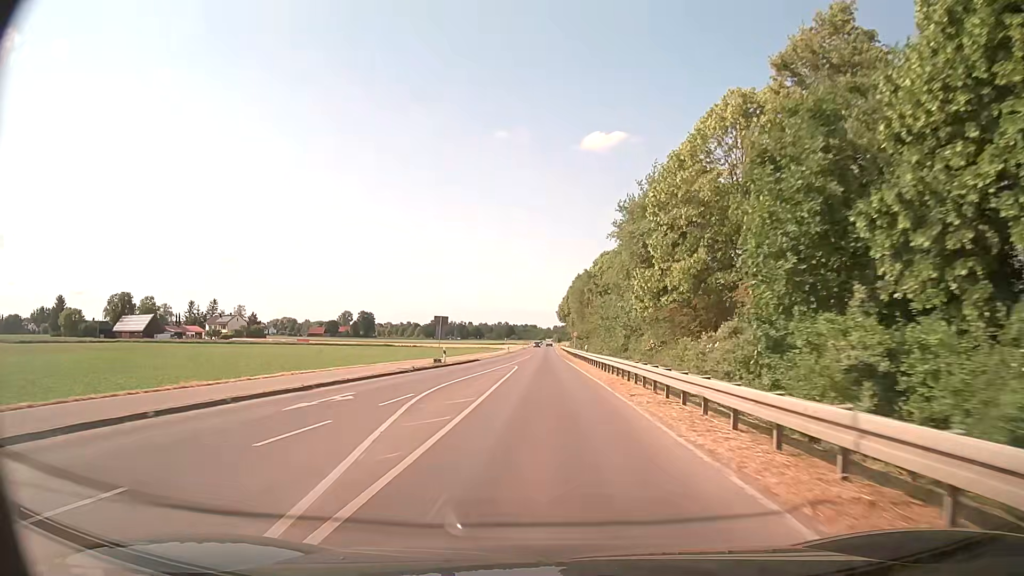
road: secondary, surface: asphalt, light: Day
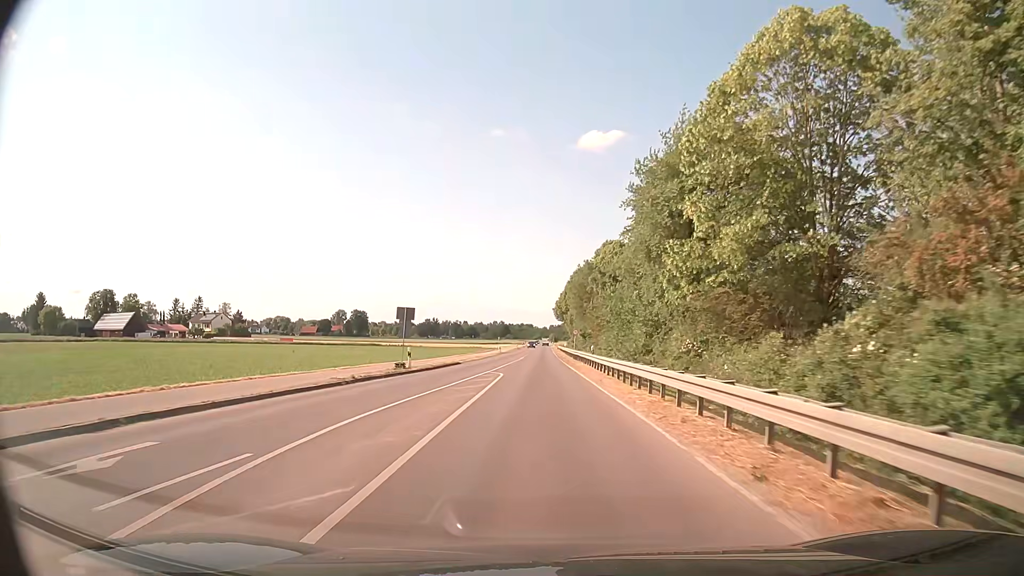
(+0.1, +9.9) m; +1°
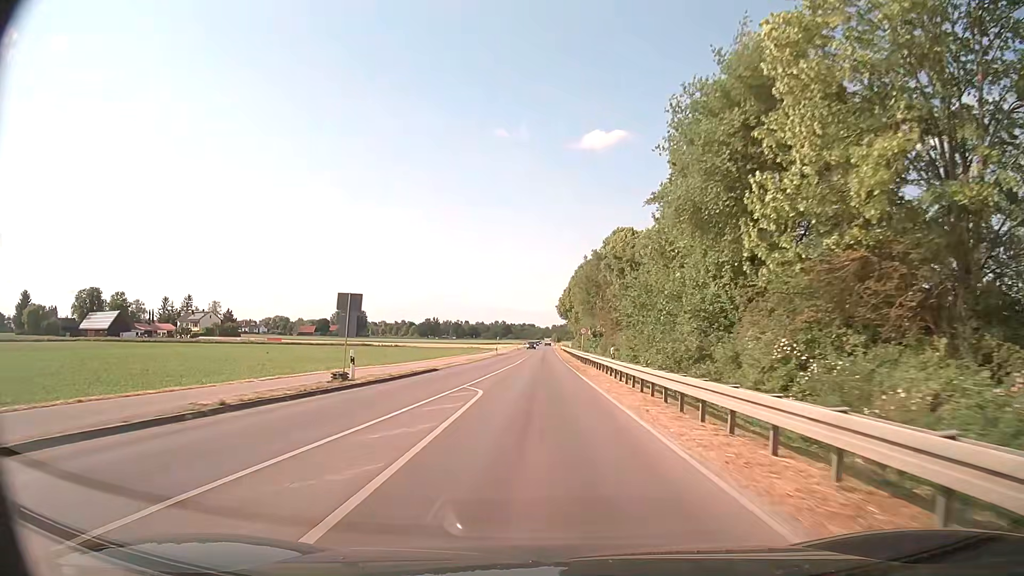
(-0.1, +10.1) m; 0°
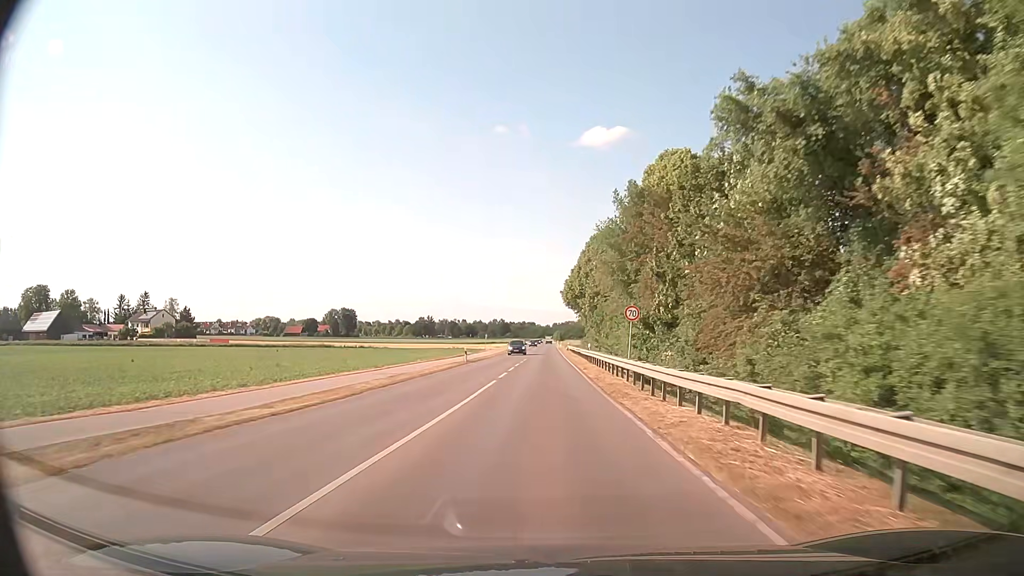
(-0.1, +31.3) m; 0°
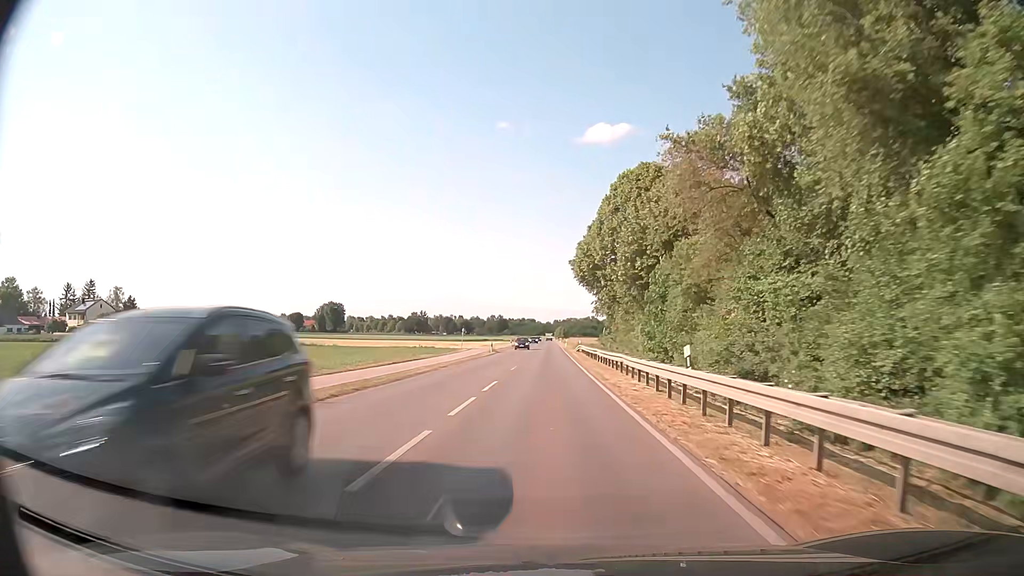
(-0.1, +32.1) m; 0°
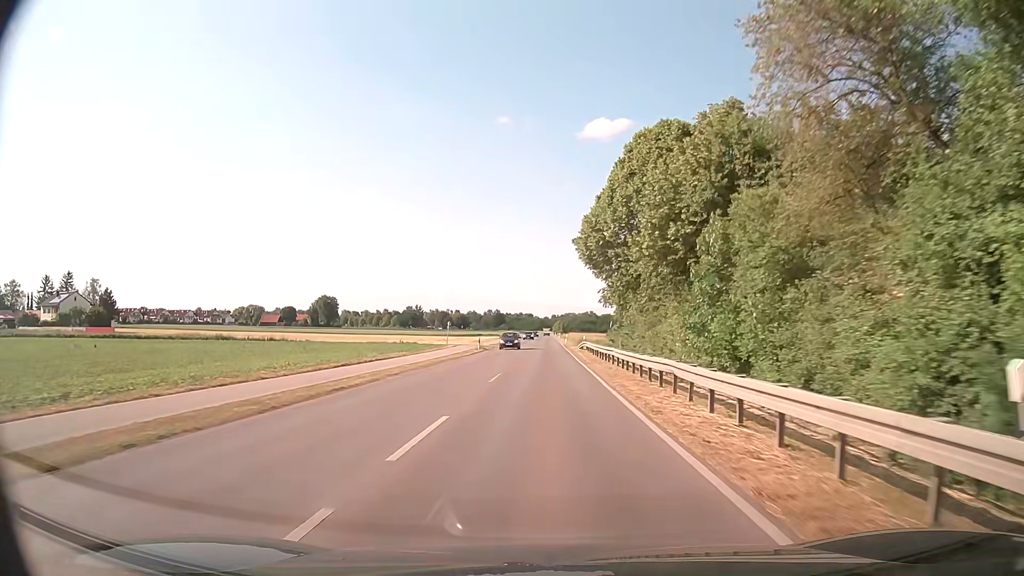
(-0.1, +10.5) m; 0°
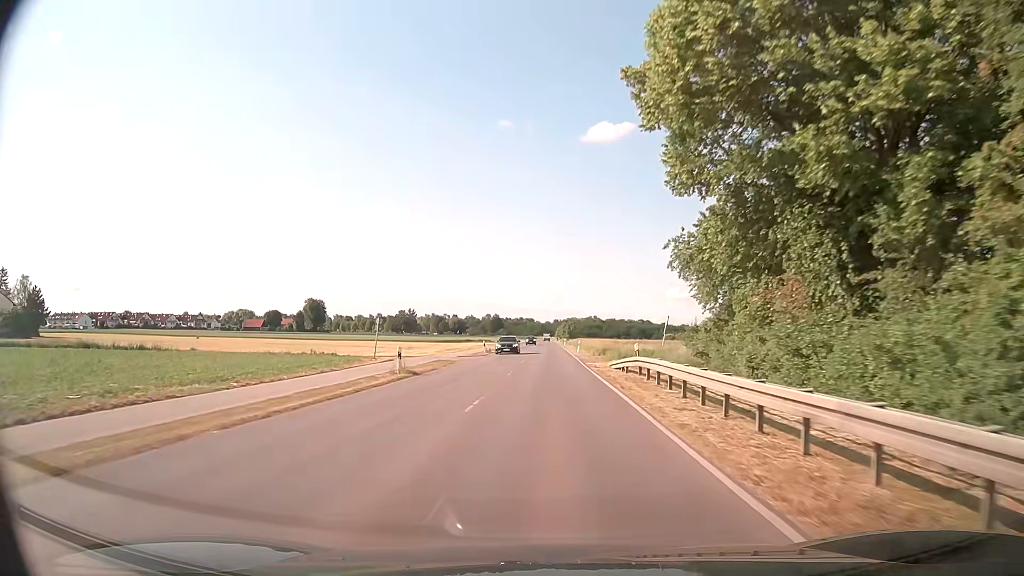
(0.0, +30.6) m; 0°
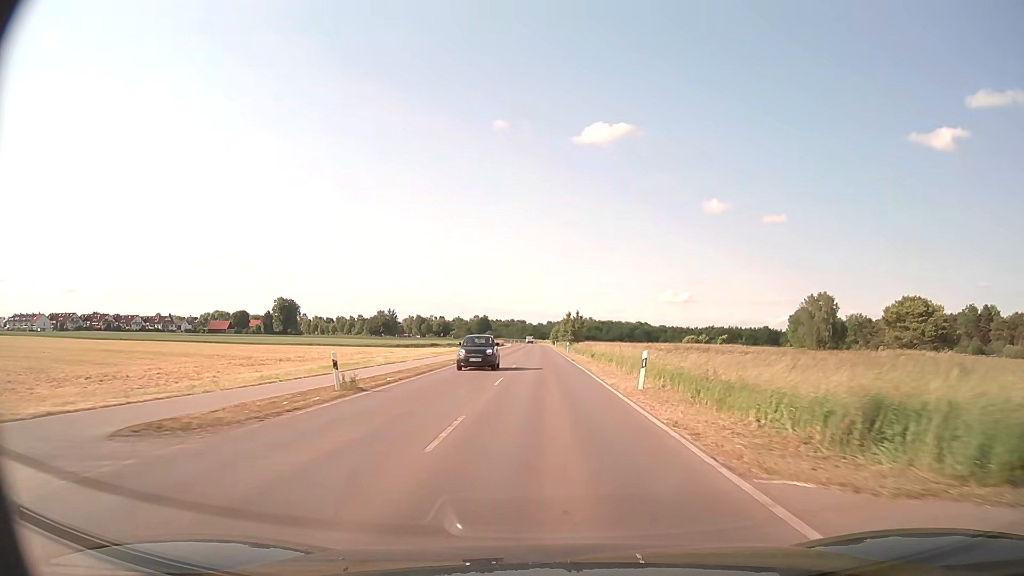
(+0.3, +40.3) m; +1°
(0, +10) (0, +20) (0, +30) (0, +40) (0, +50) (0, +60) (0, +70) (0, +80) (0, +90) (0, +100) m
